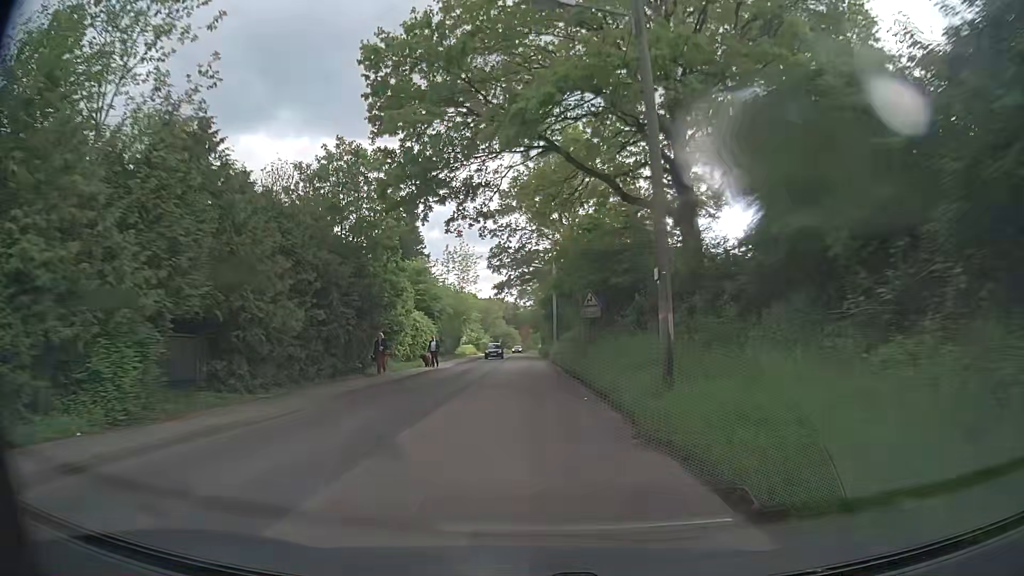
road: secondary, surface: asphalt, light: Day
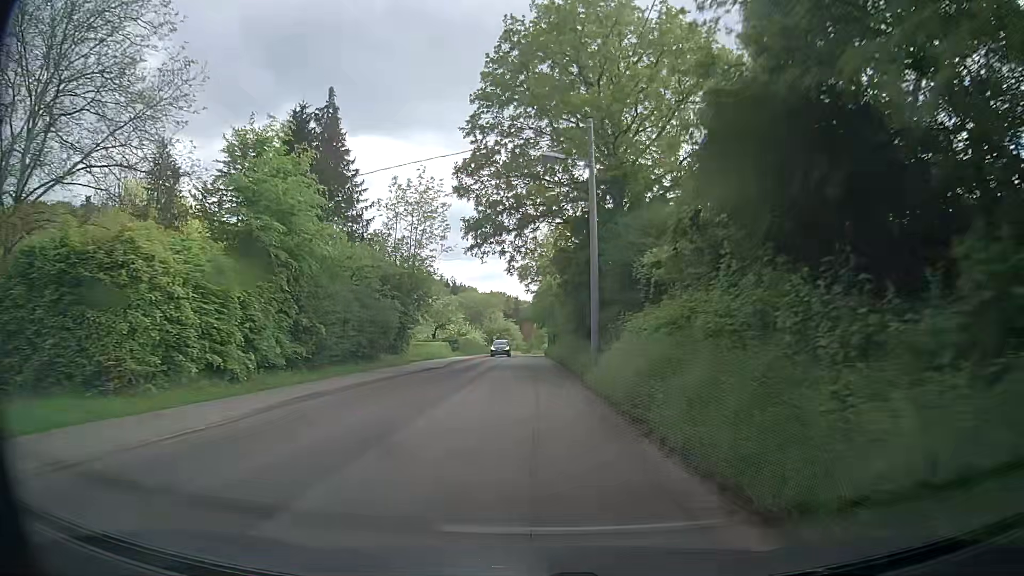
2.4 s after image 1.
(+0.1, +33.0) m; 0°
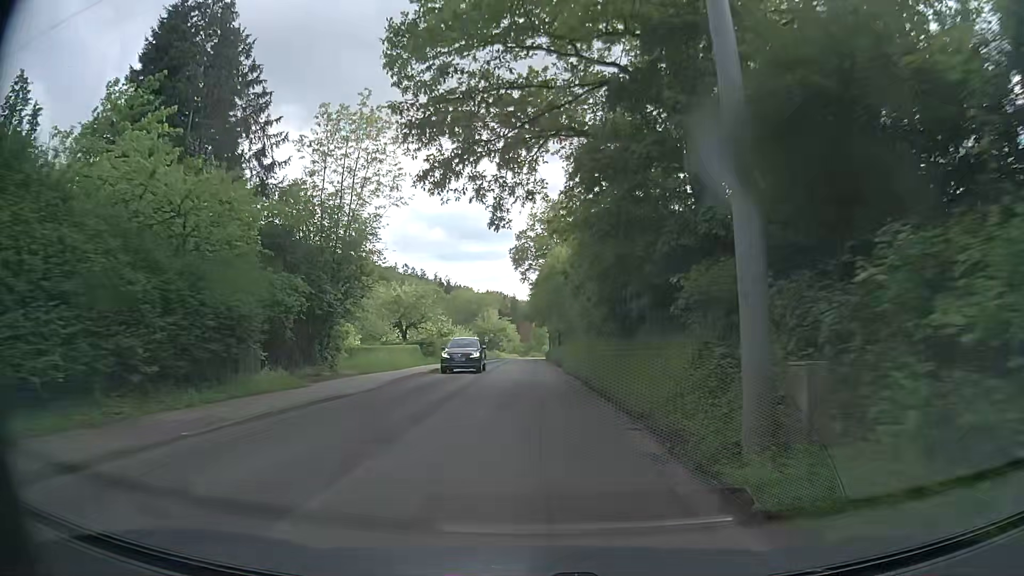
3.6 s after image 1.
(+0.2, +16.5) m; 0°
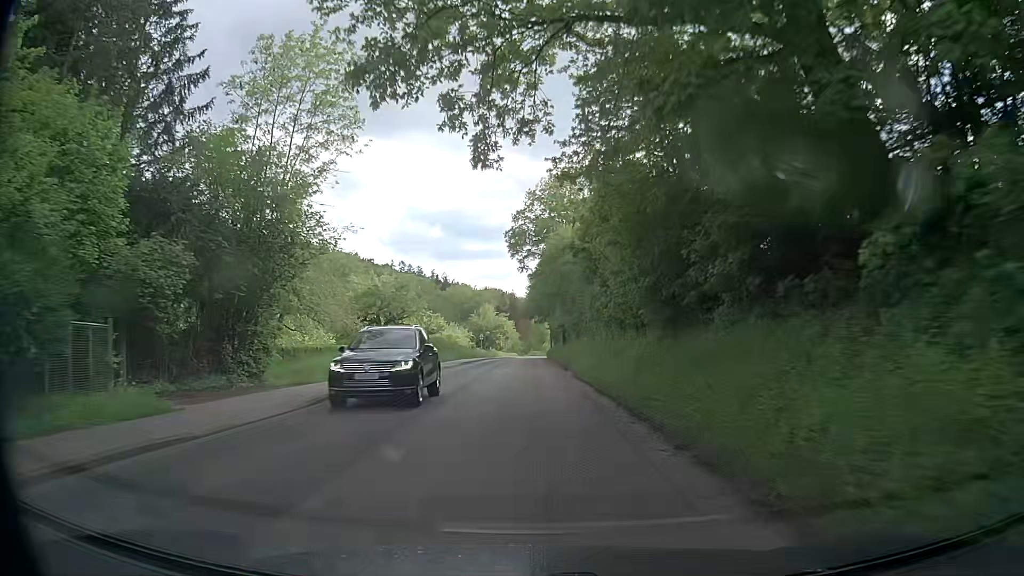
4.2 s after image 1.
(+0.1, +8.2) m; +1°
(0, +10) (0, +20) (0, +30) (0, +40) (0, +50) (-1, +60) (-1, +70) (-1, +80) (0, +90) (+1, +100) m
